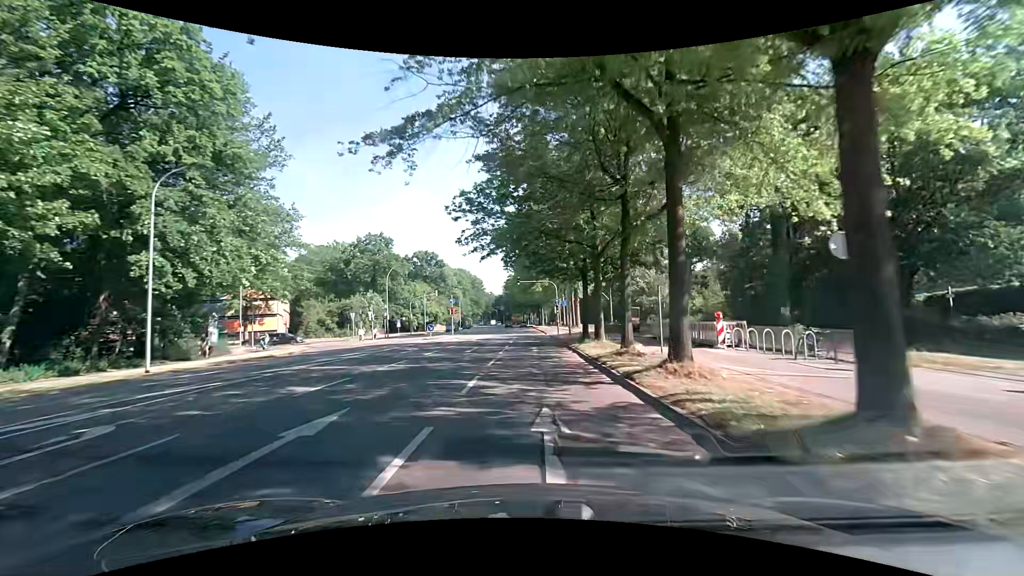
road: secondary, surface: asphalt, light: Day
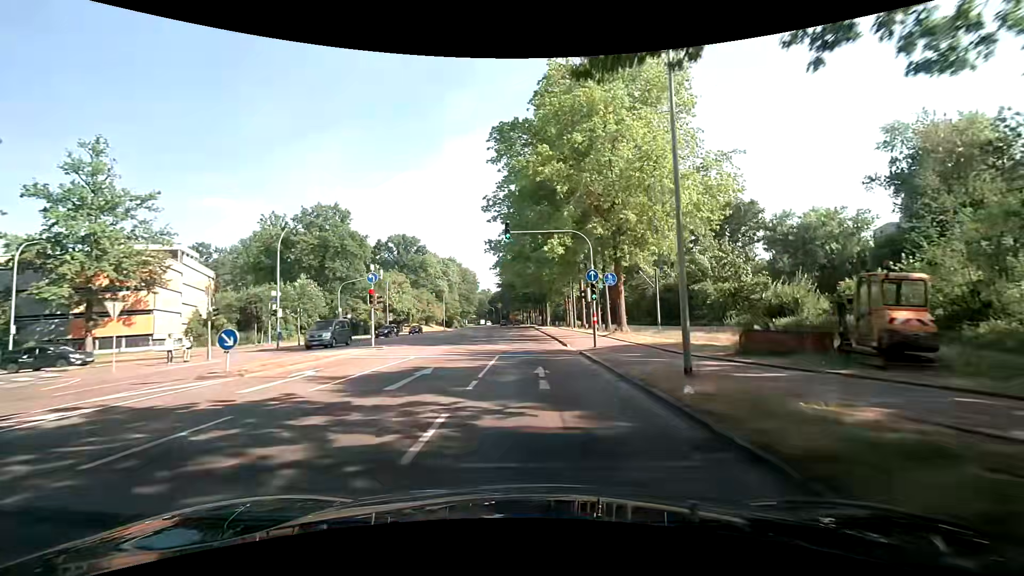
(+0.2, +28.7) m; +1°
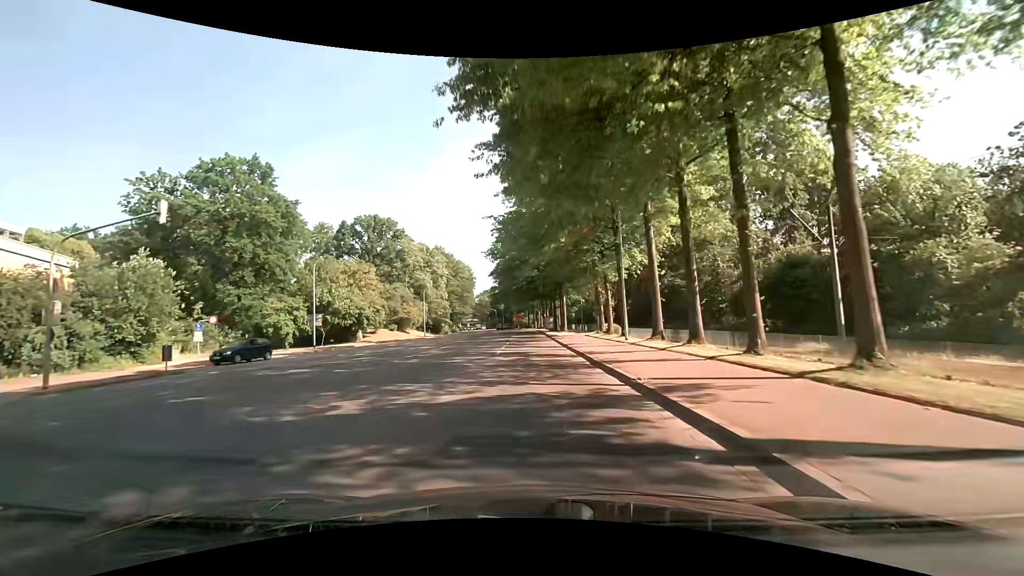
(-0.1, +28.9) m; -2°
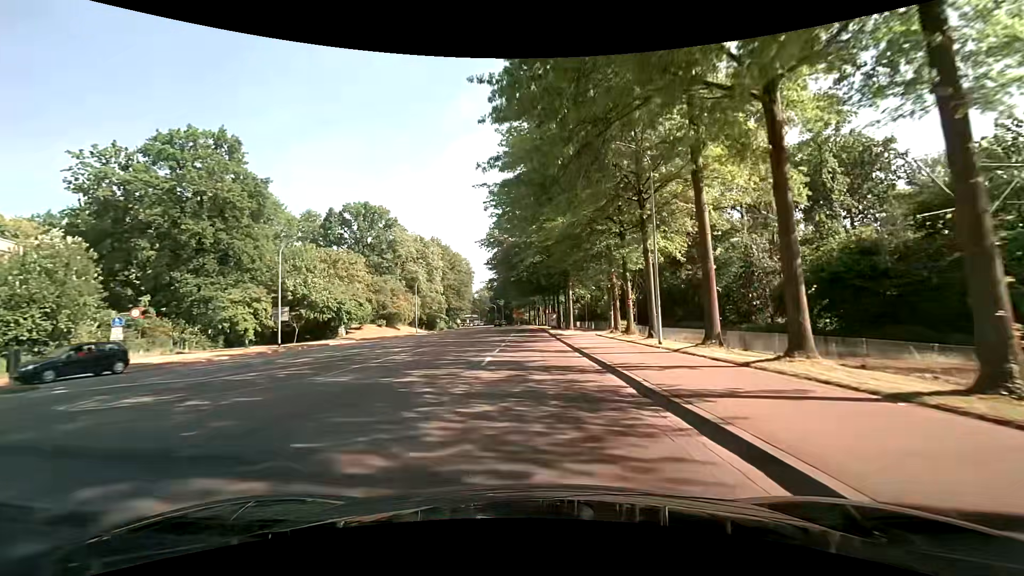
(+0.1, +7.2) m; +1°
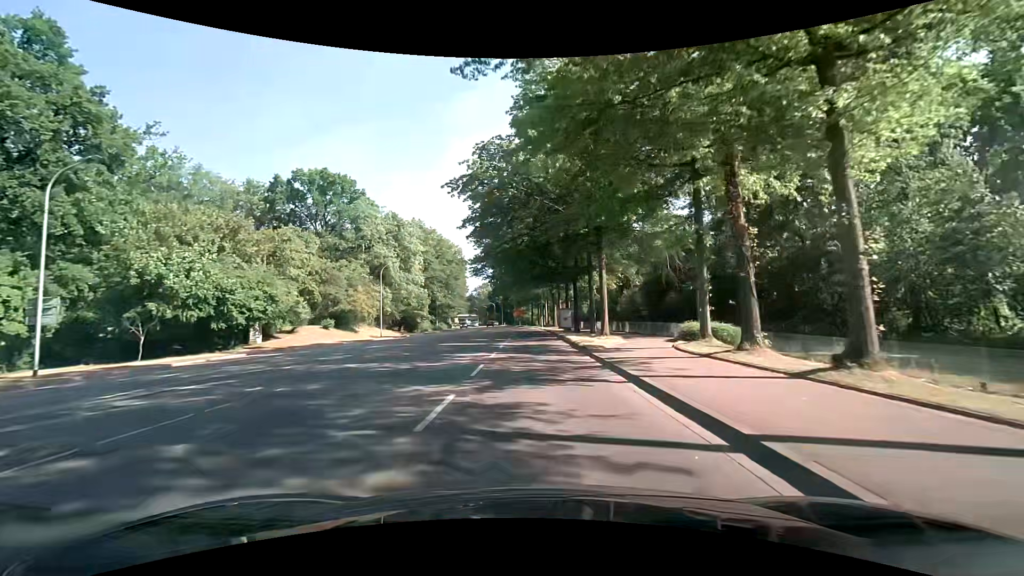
(-0.2, +21.4) m; 0°
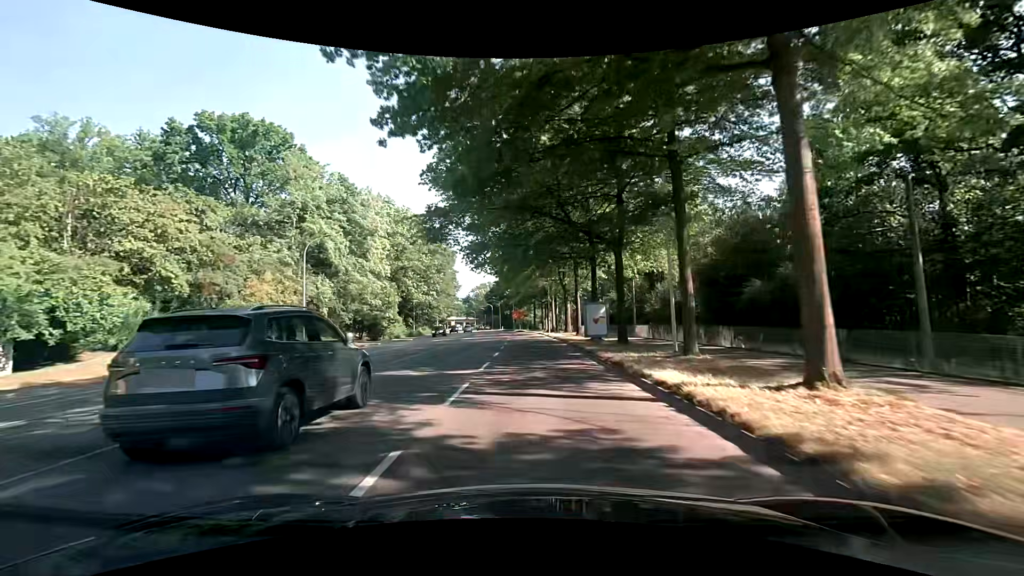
(0.0, +22.0) m; 0°
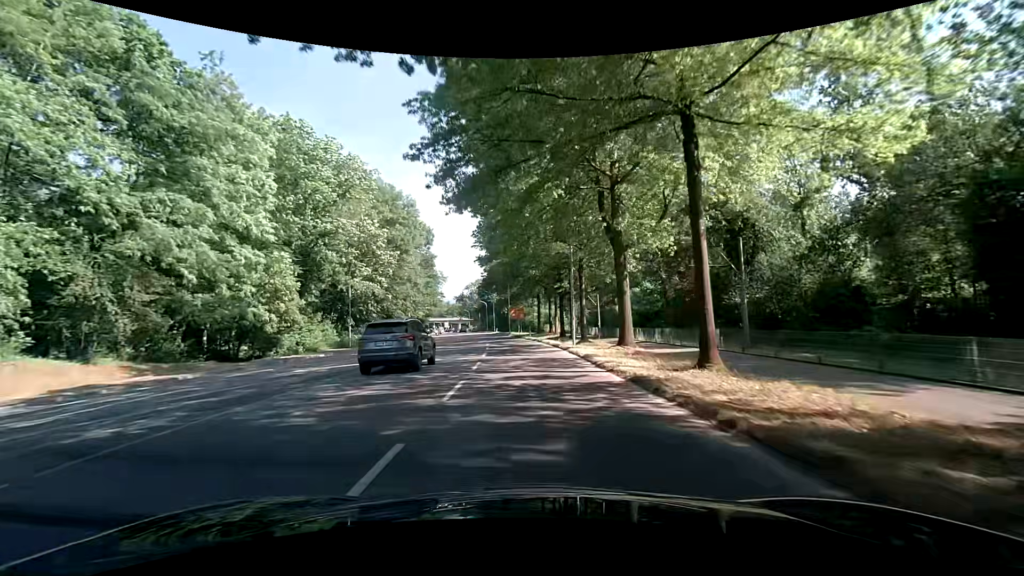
(-0.1, +29.8) m; 0°
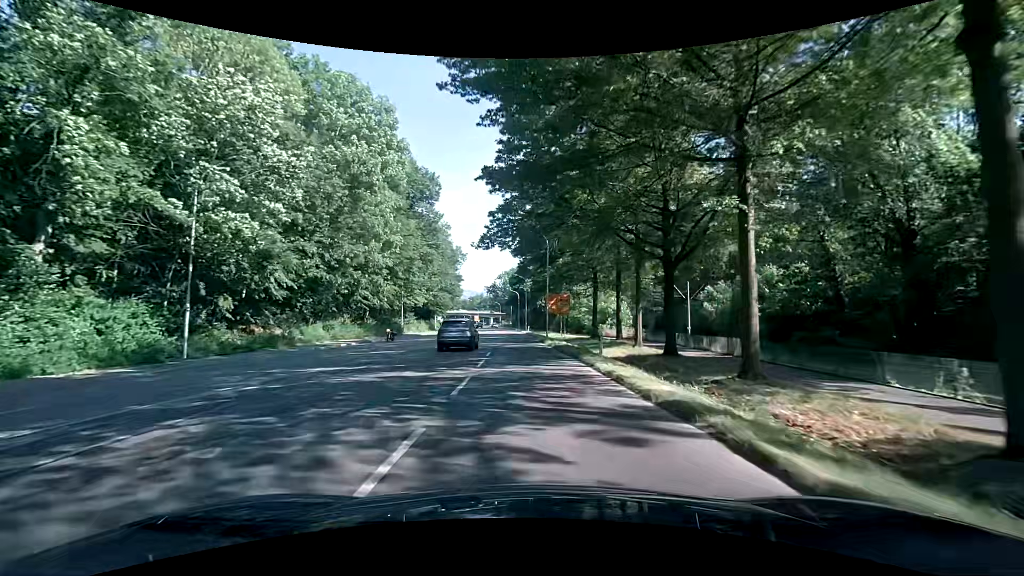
(-1.2, +29.6) m; -4°
(0, +10) (-1, +20) (-1, +30) (-2, +40) (-2, +50) (-3, +60) (-4, +70) (-5, +80) (-5, +90) (-6, +100) m
